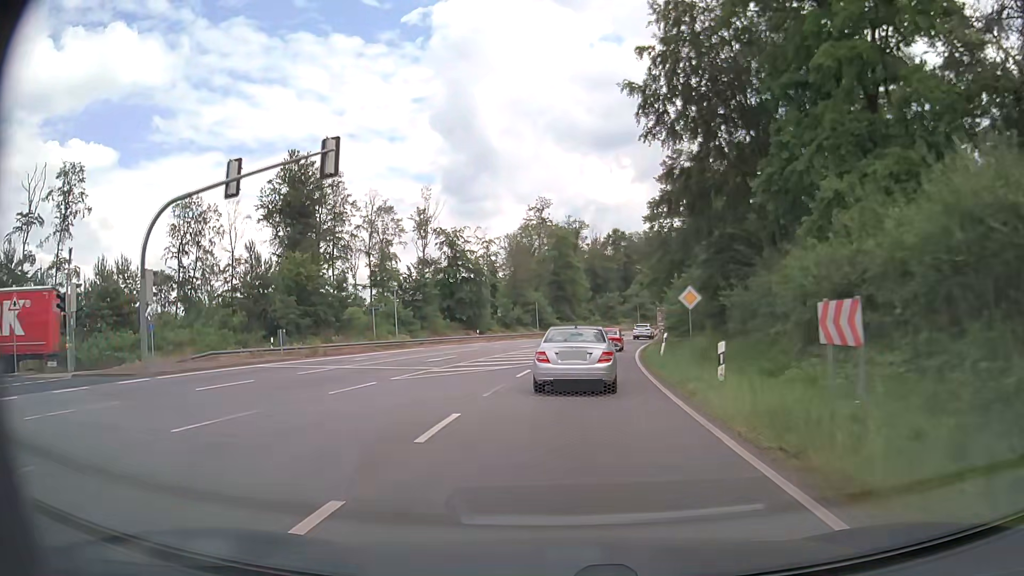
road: primary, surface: asphalt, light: Day
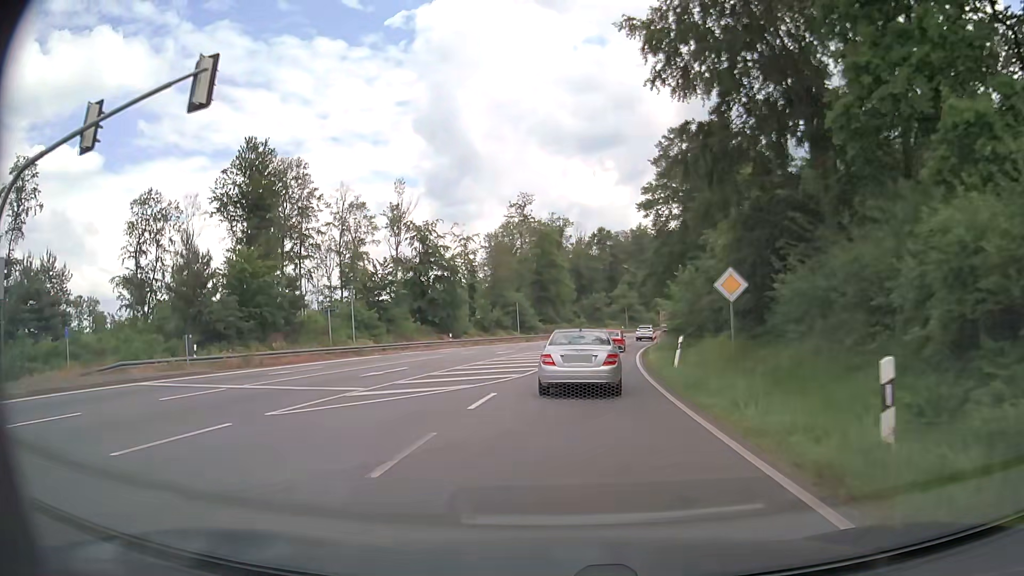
(+0.1, +7.5) m; +1°
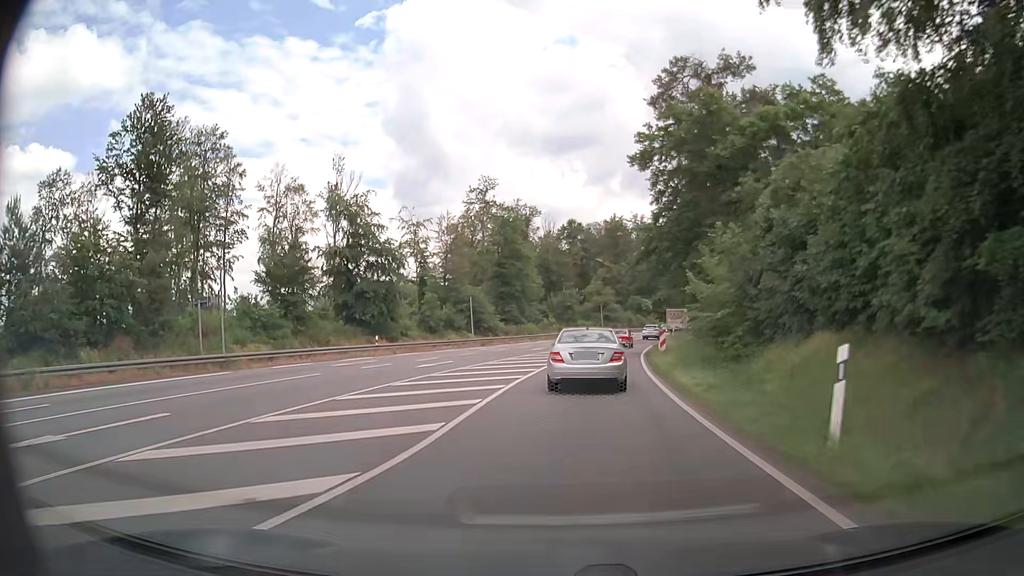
(+0.4, +15.4) m; +2°
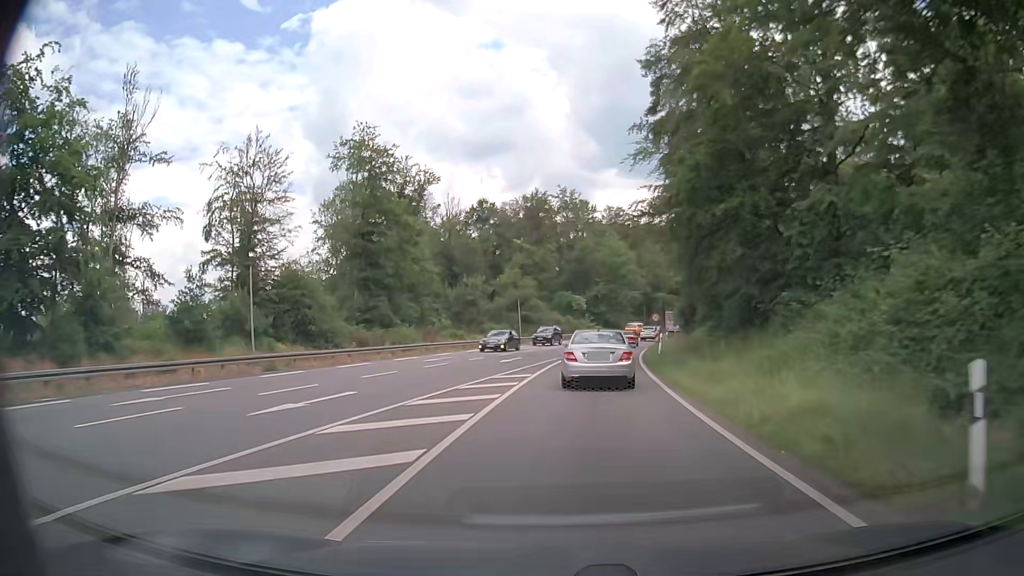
(+2.1, +33.7) m; +8°
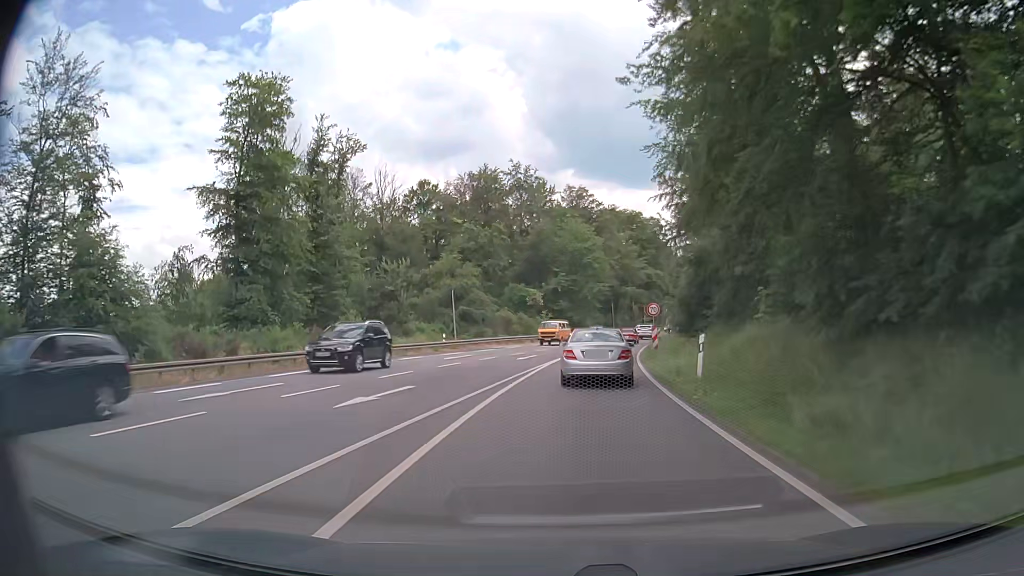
(+0.5, +18.3) m; +3°
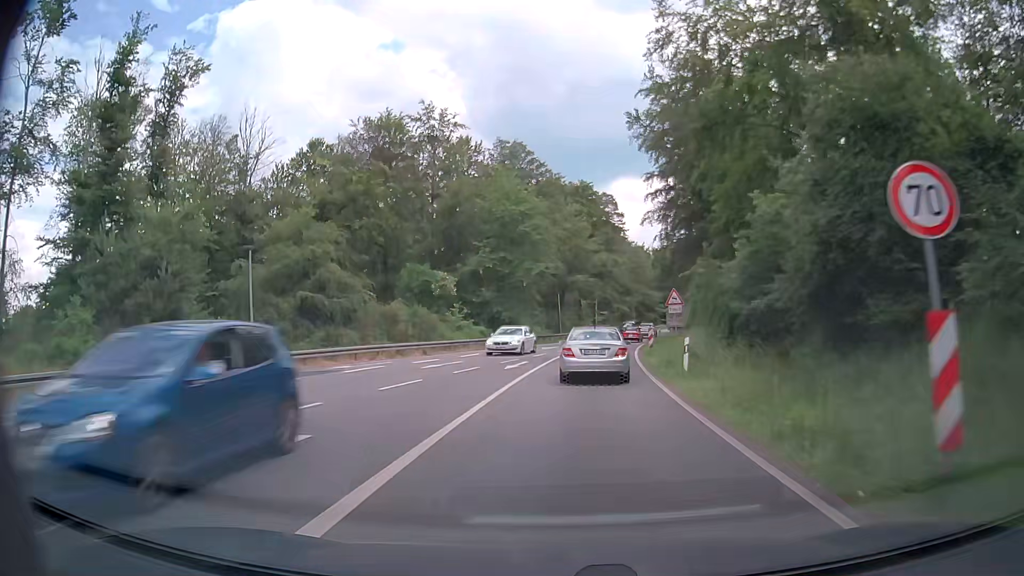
(+1.2, +27.5) m; +5°
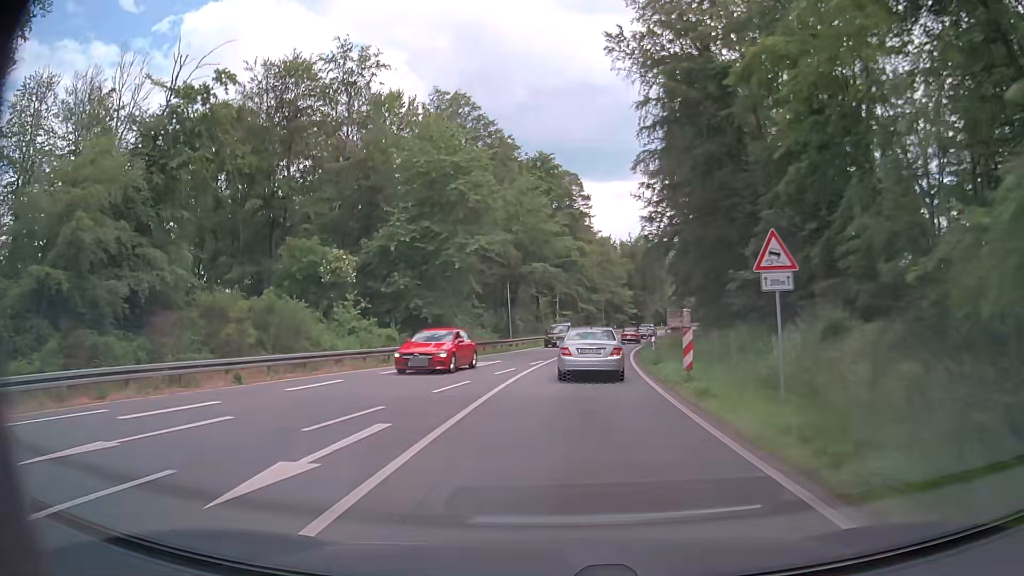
(+0.6, +18.2) m; +4°
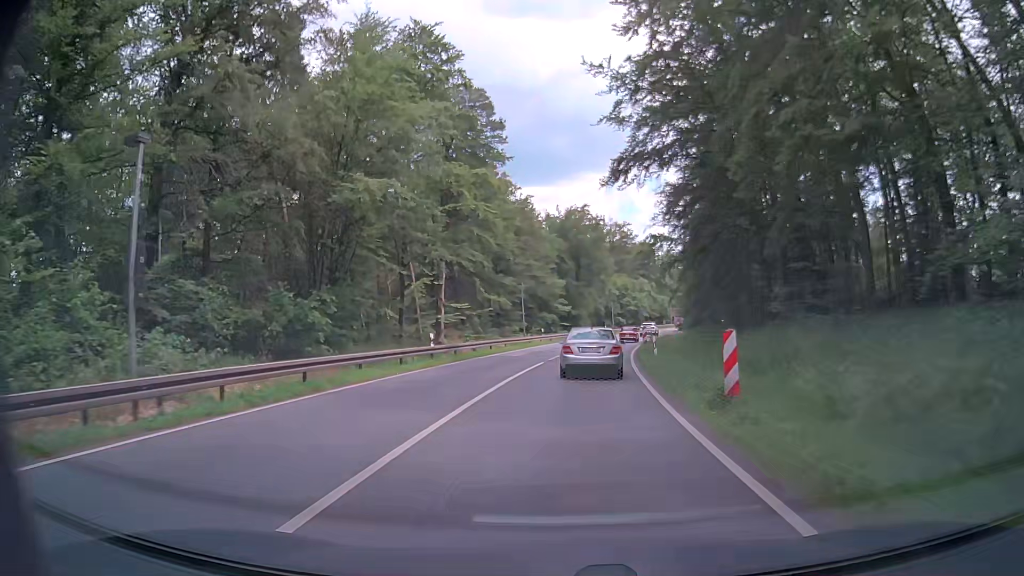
(+2.3, +36.6) m; +7°
(0, +10) (+1, +20) (+1, +30) (+2, +40) (+4, +50) (+6, +60) (+8, +69) (+10, +79) (+13, +89) (+16, +98) m
